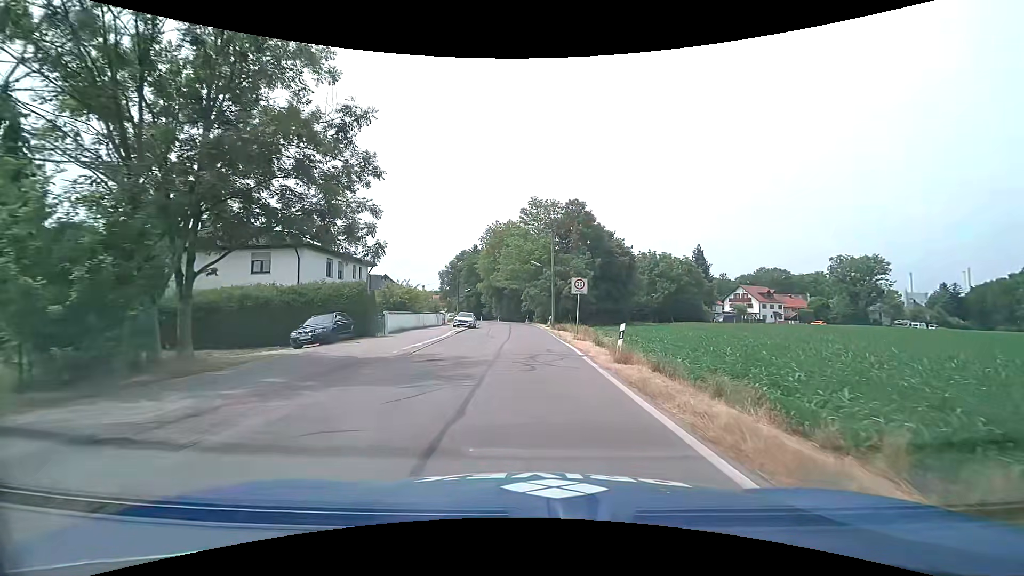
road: tertiary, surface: asphalt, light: Day
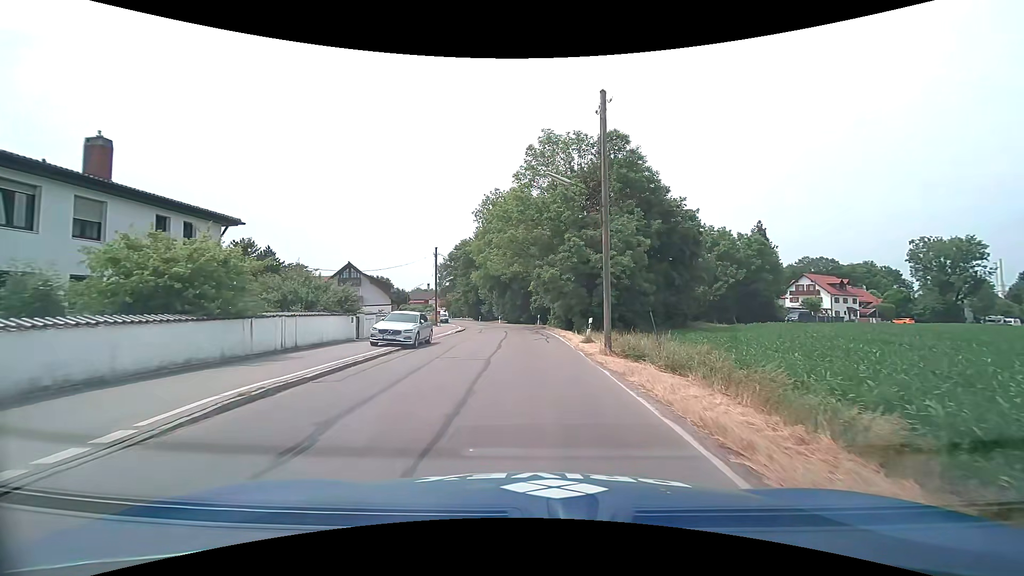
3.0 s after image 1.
(-0.2, +26.0) m; 0°
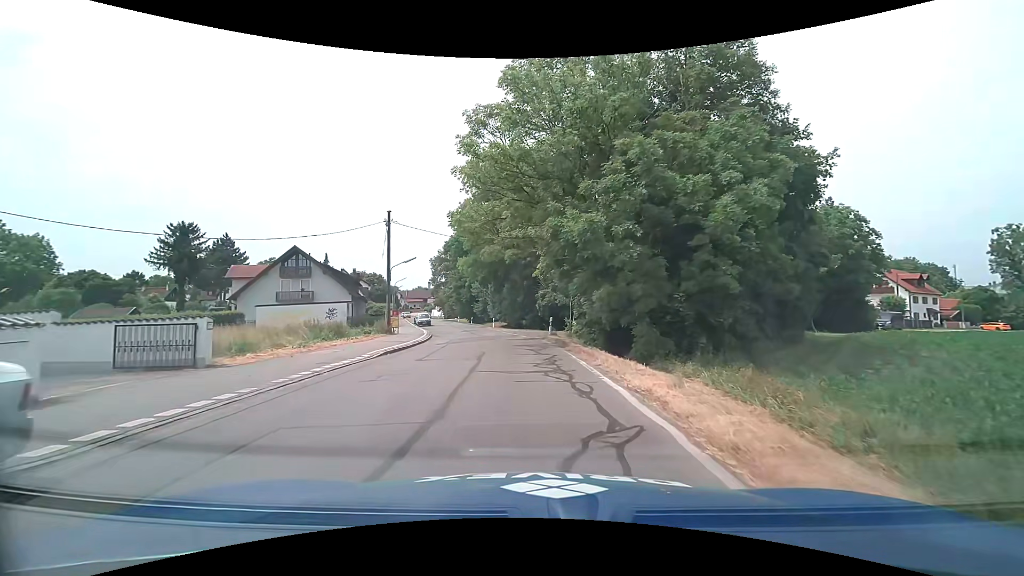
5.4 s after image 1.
(-0.4, +19.6) m; -2°
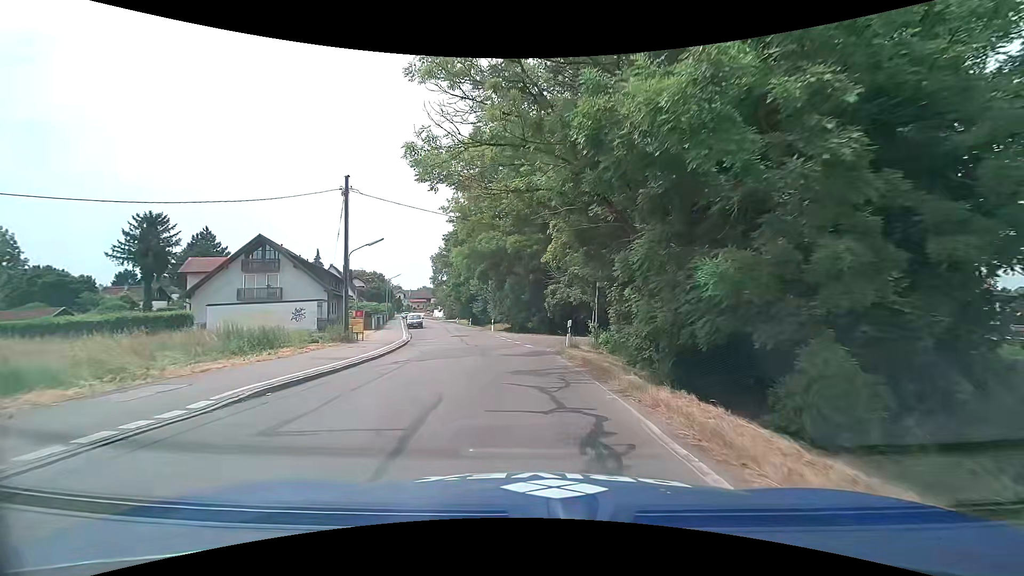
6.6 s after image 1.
(-0.1, +9.1) m; -1°
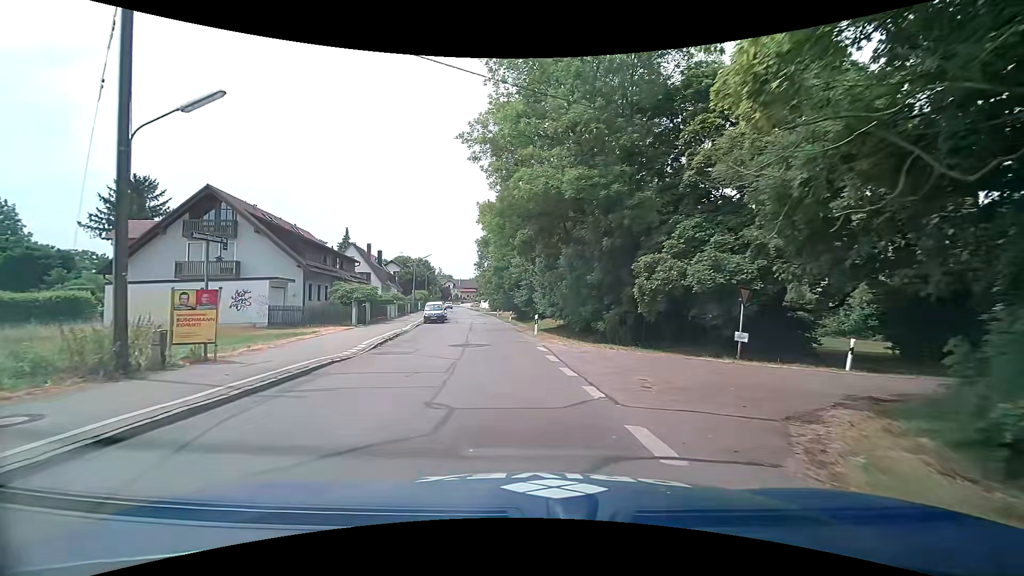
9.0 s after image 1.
(-0.5, +17.0) m; -7°
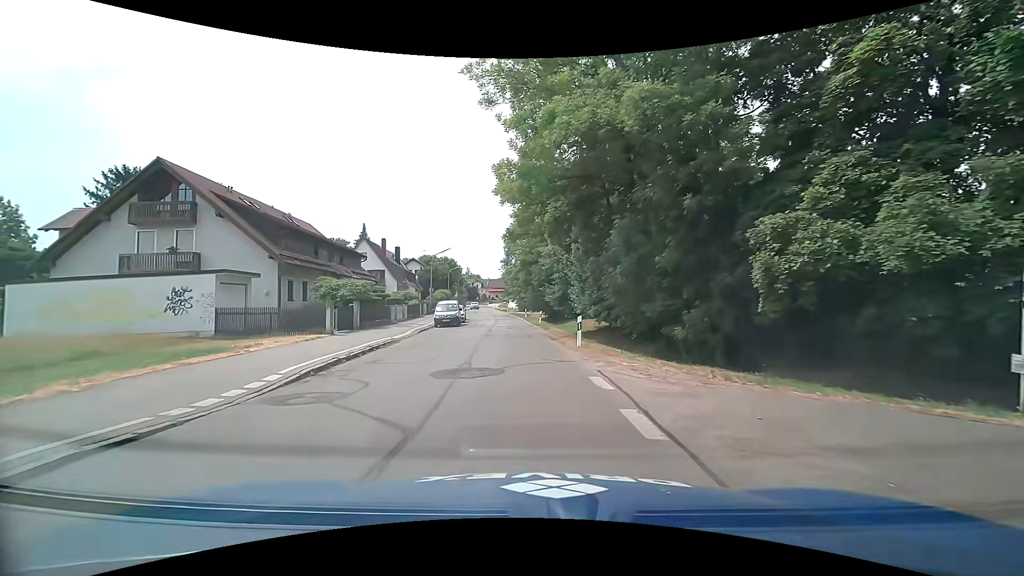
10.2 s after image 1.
(0.0, +8.1) m; -1°
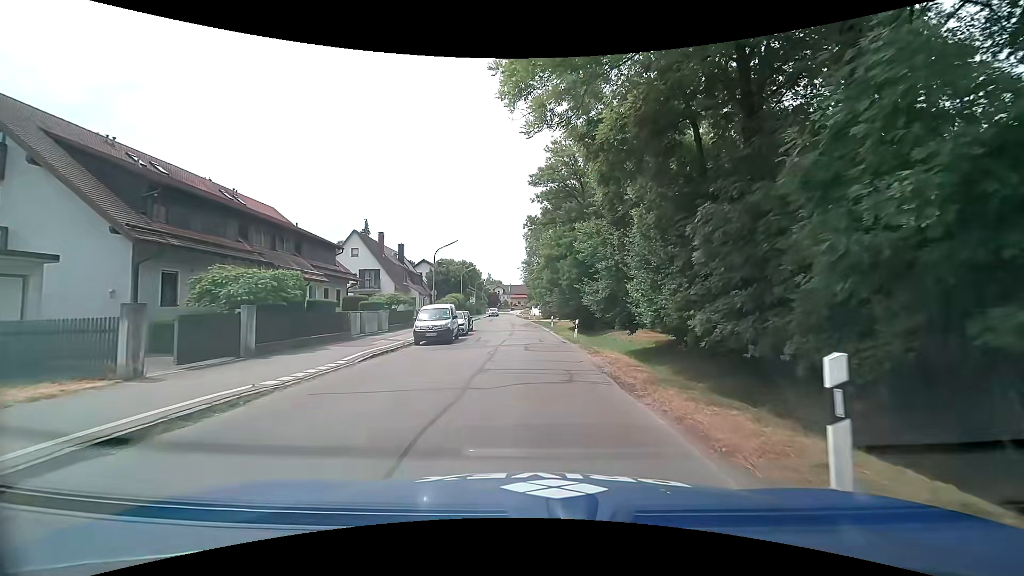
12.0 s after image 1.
(-0.4, +12.4) m; -4°
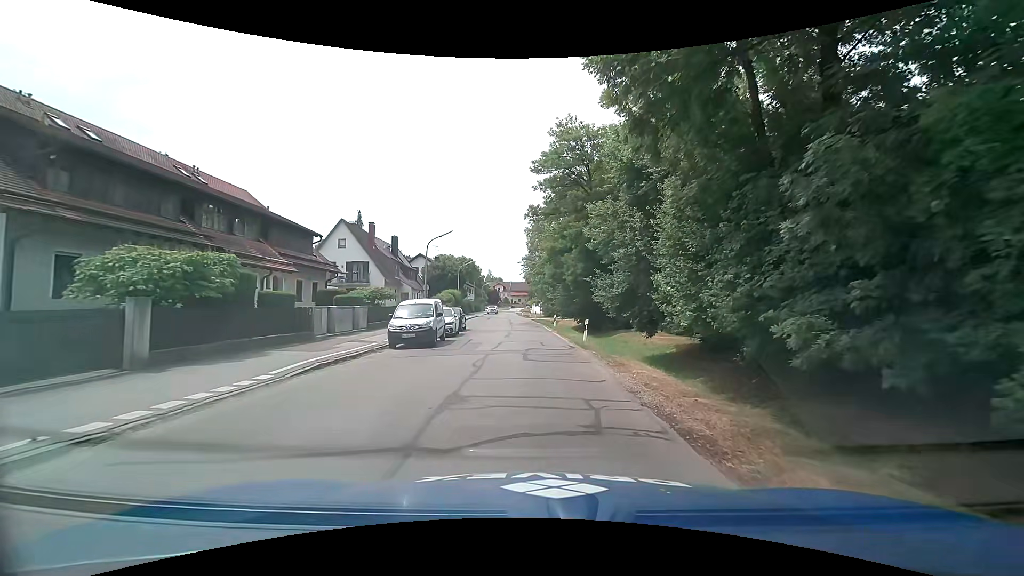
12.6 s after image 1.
(0.0, +4.2) m; 0°
(0, +10) (0, +20) (0, +30) (0, +40) (0, +50) (0, +60) (-1, +70) (-1, +80) (-1, +90) (-2, +100) m
